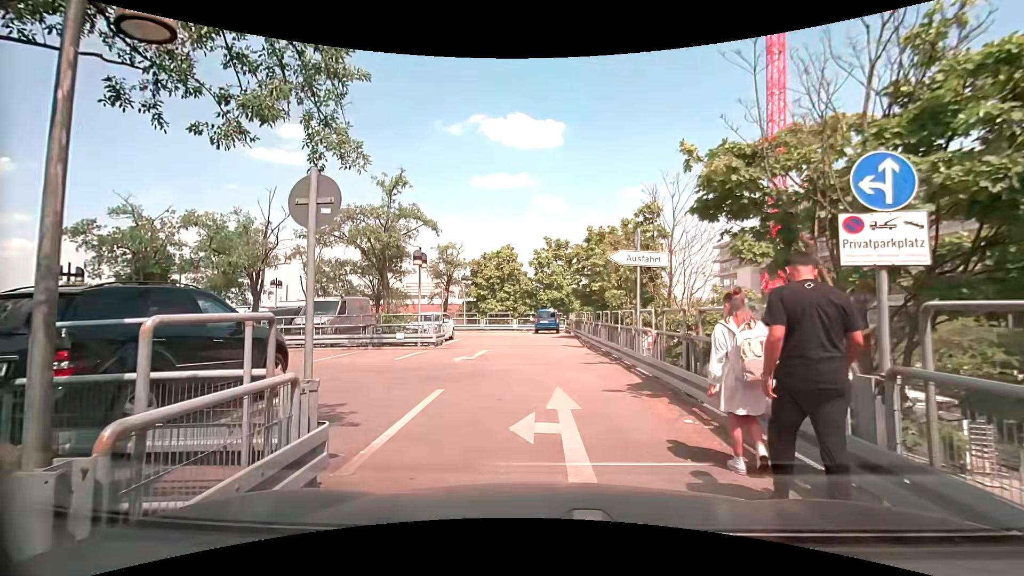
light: Day
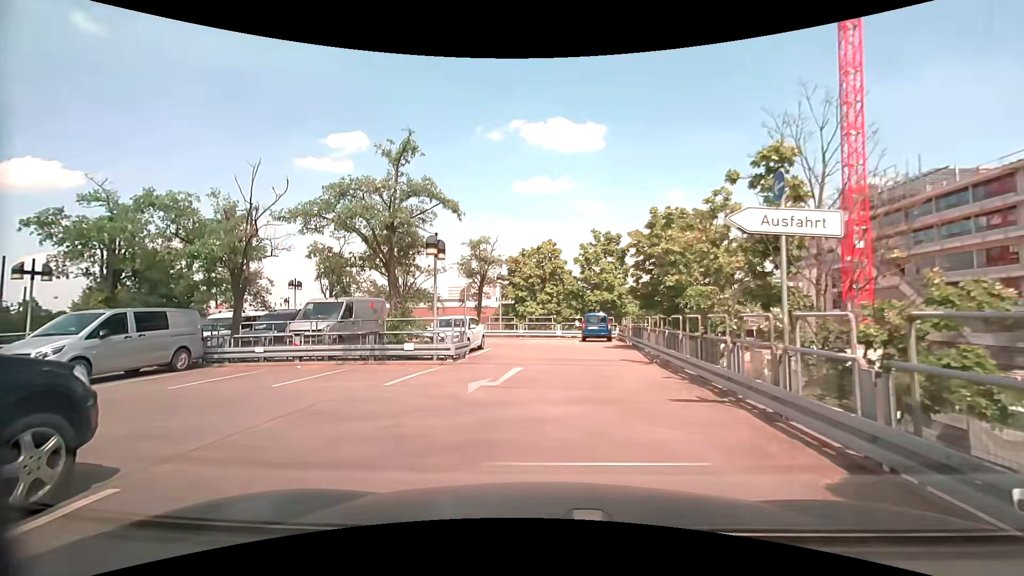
(+0.1, +5.0) m; -3°
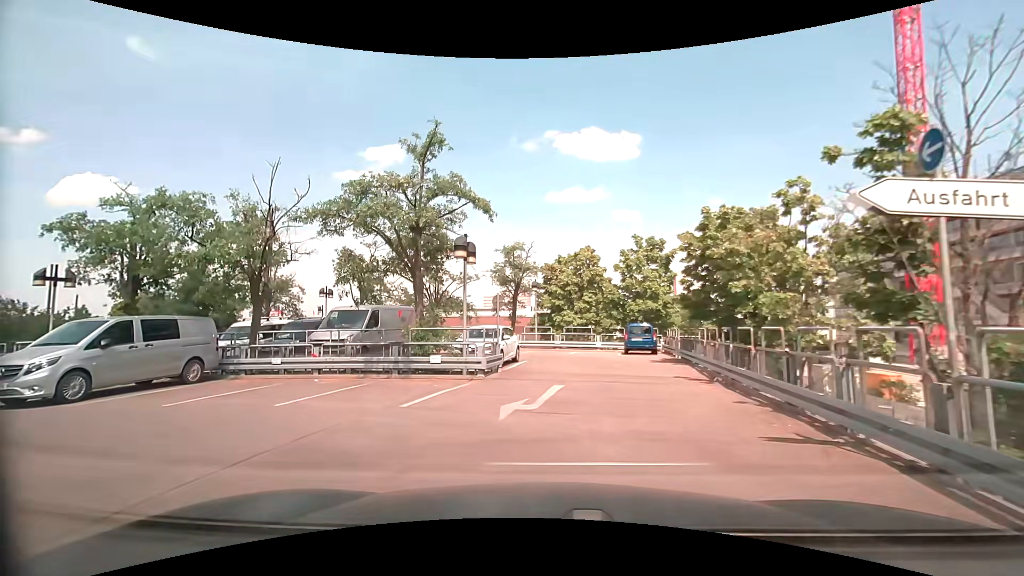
(0.0, +1.7) m; -4°
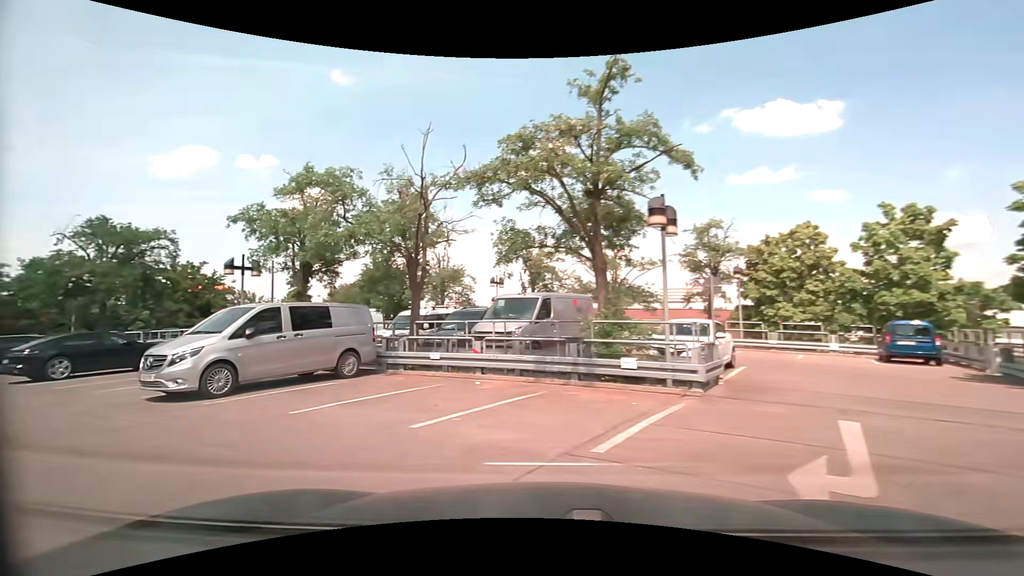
(-0.5, +3.7) m; -18°
